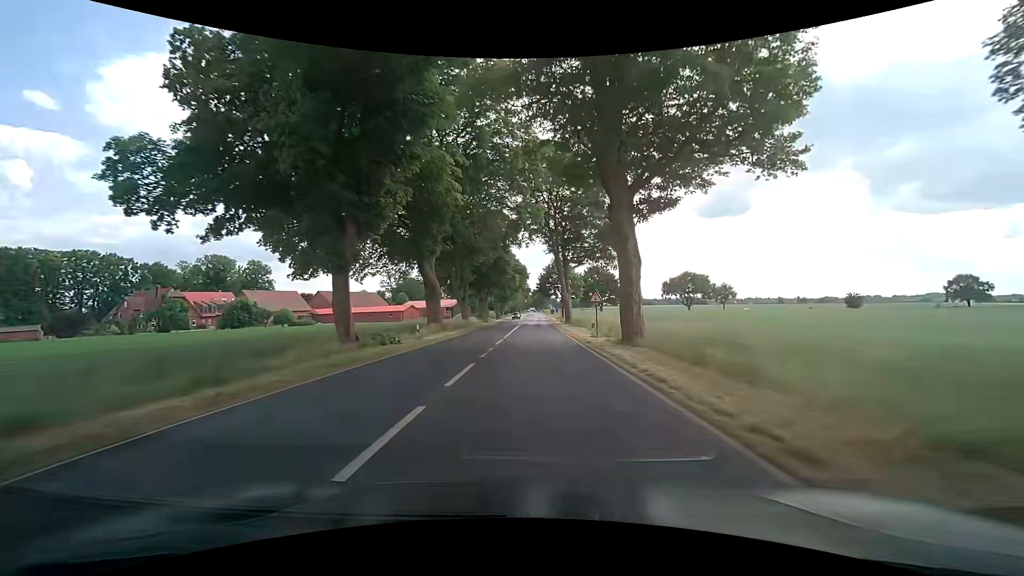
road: secondary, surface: asphalt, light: Day
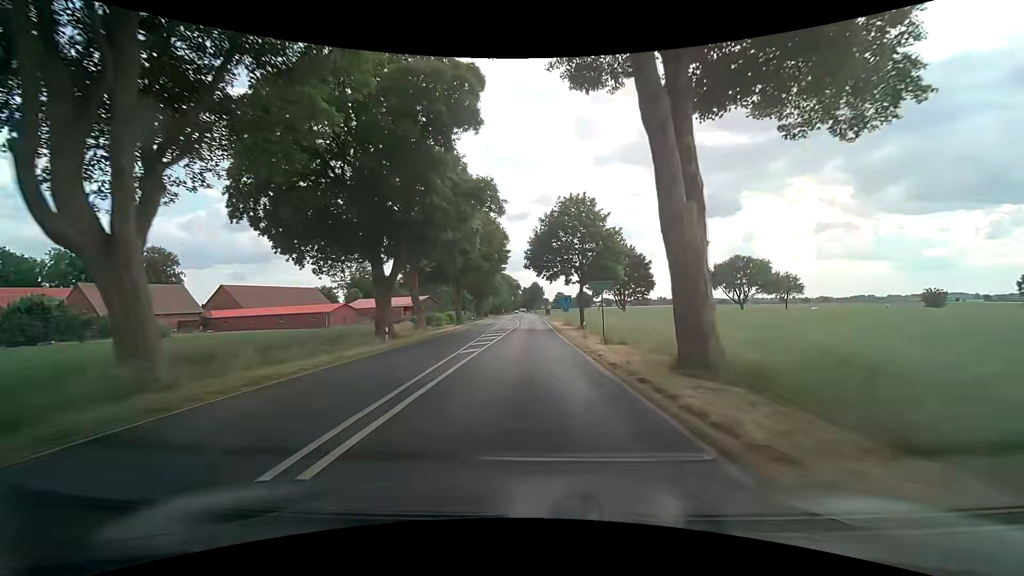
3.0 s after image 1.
(+0.2, +51.3) m; +1°
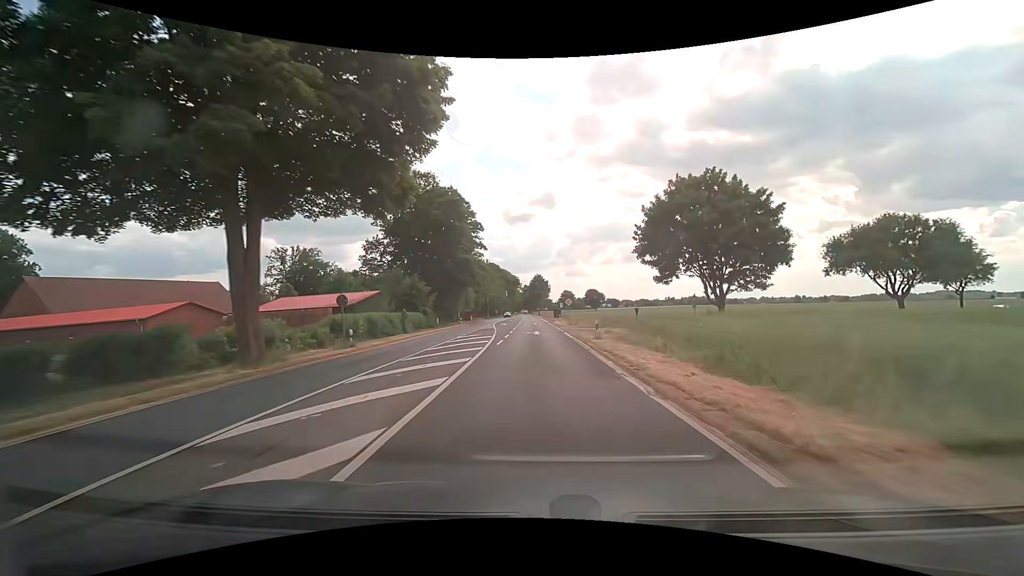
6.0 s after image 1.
(-0.2, +51.9) m; 0°
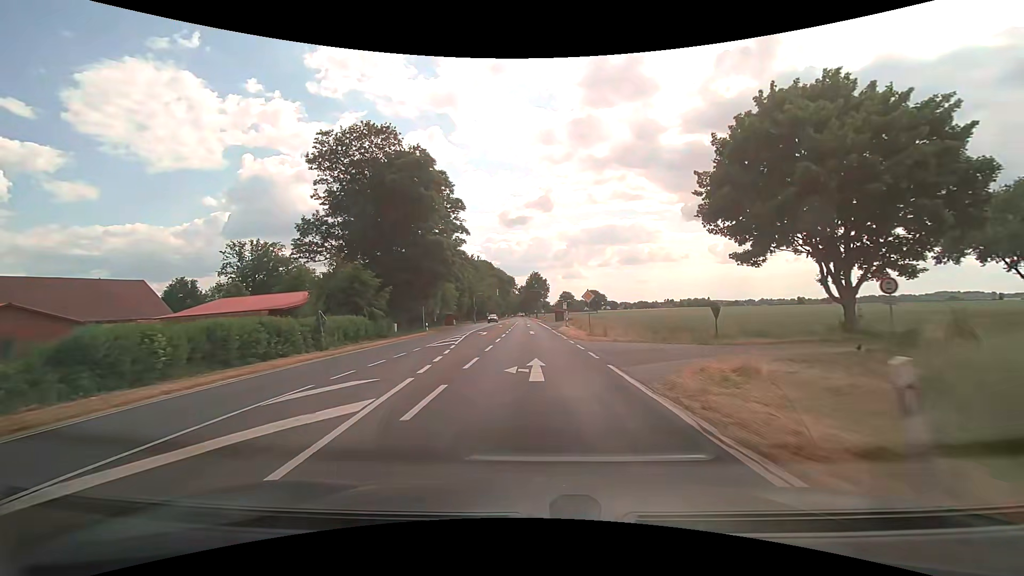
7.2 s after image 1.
(+0.1, +20.9) m; 0°
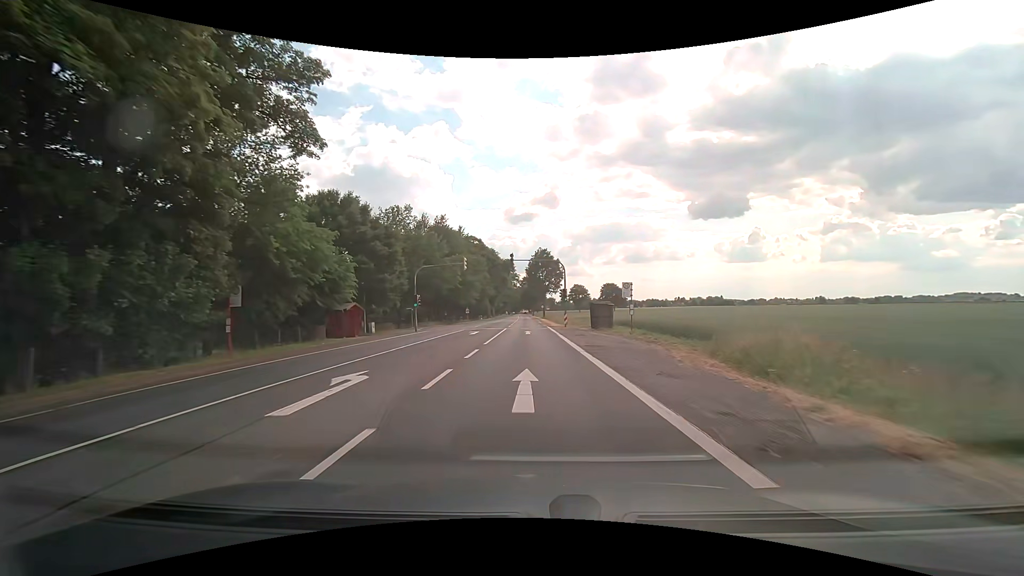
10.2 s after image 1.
(-0.2, +51.7) m; 0°
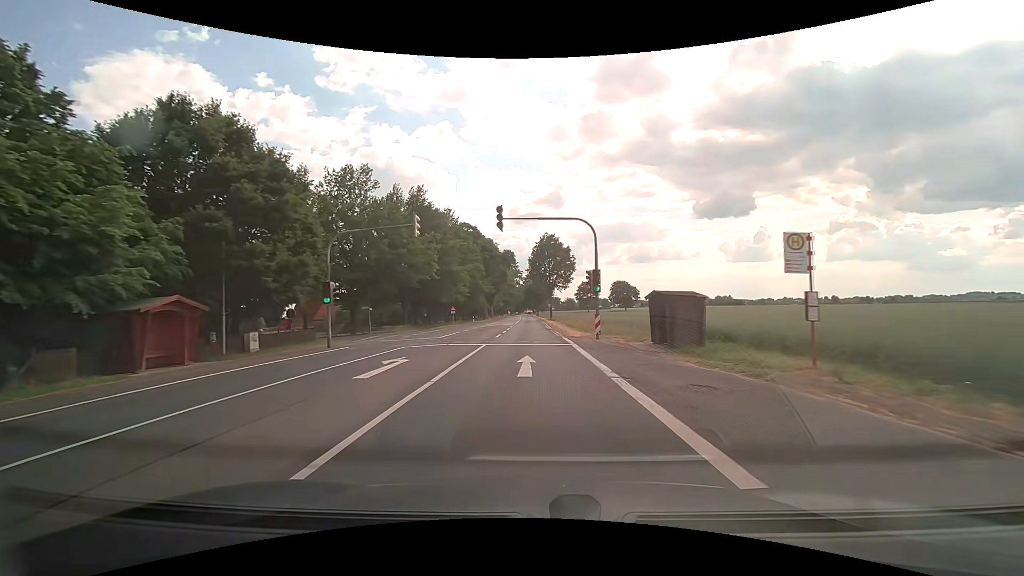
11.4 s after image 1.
(-0.1, +20.1) m; -1°
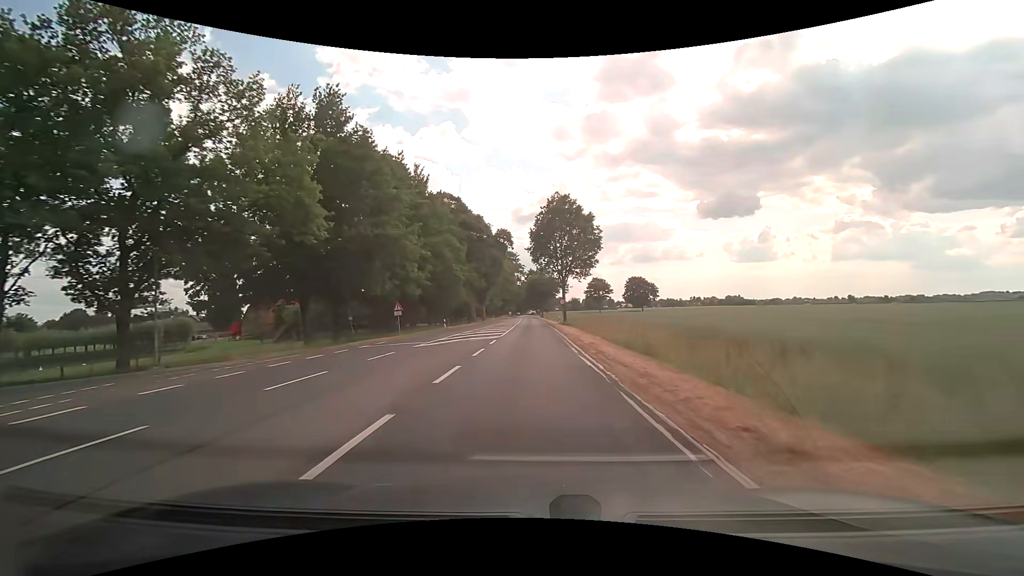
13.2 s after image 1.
(-0.1, +29.6) m; 0°
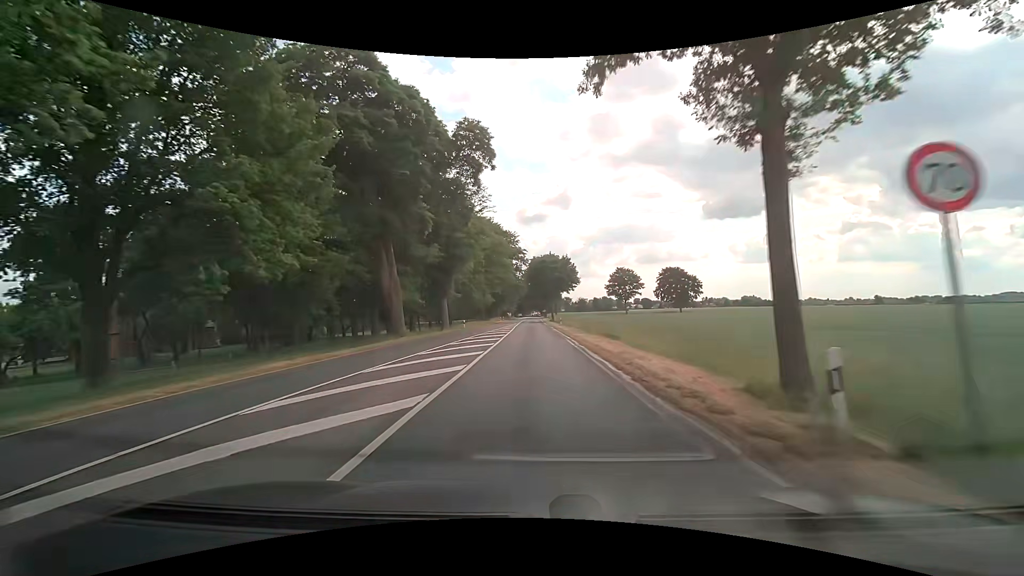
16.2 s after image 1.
(-0.8, +49.0) m; -1°
(0, +10) (0, +20) (0, +30) (0, +40) (0, +50) (0, +60) (0, +70) (0, +80) (0, +90) (0, +100) m
